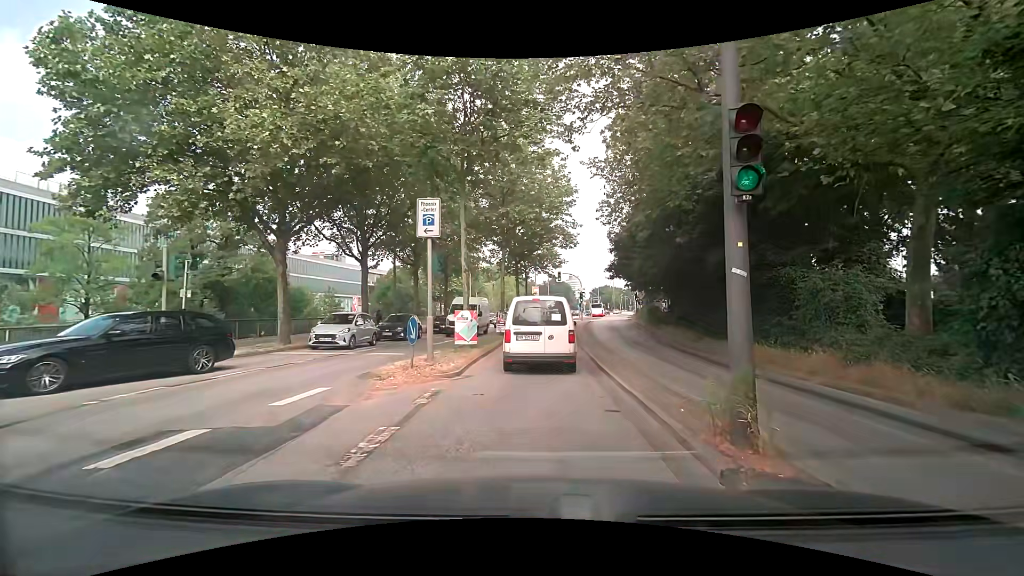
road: service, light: Day
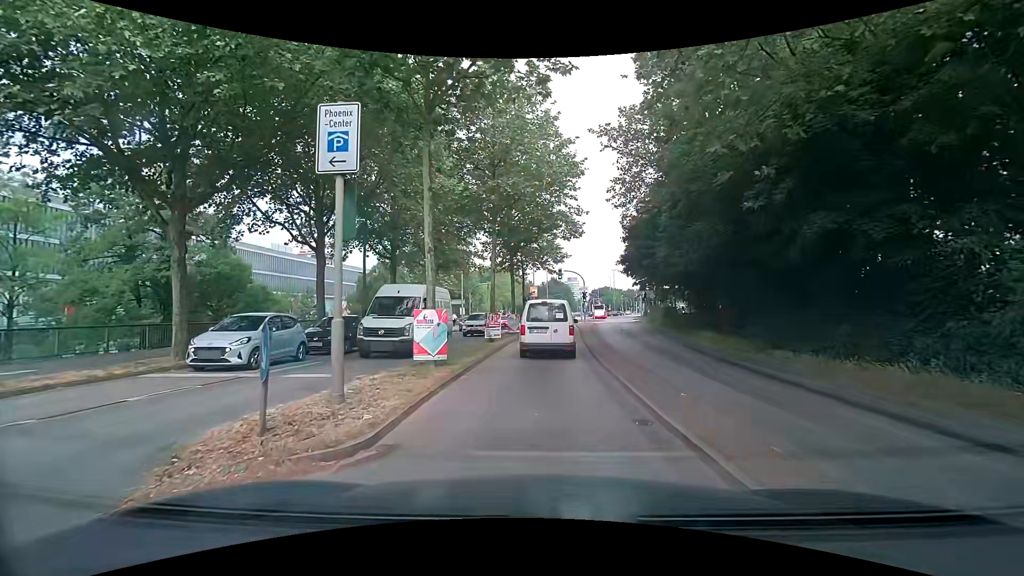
(+0.1, +6.1) m; +3°
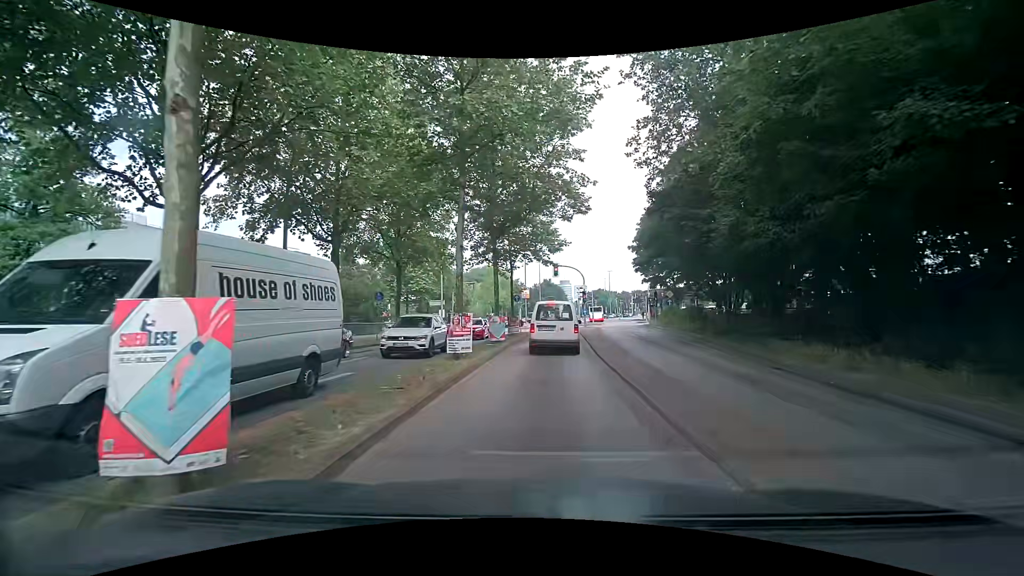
(0.0, +8.7) m; +1°
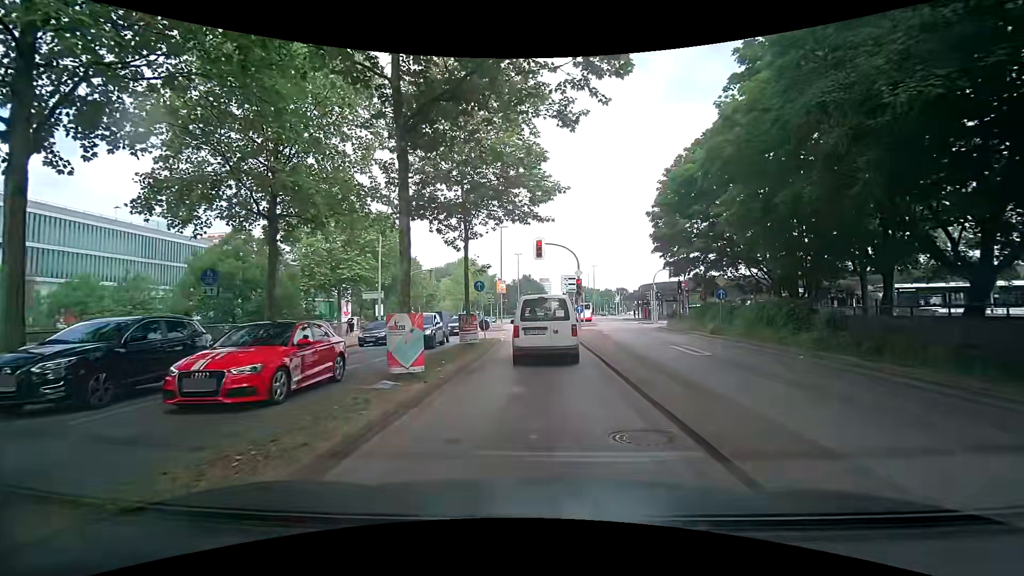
(+0.3, +14.3) m; +2°
